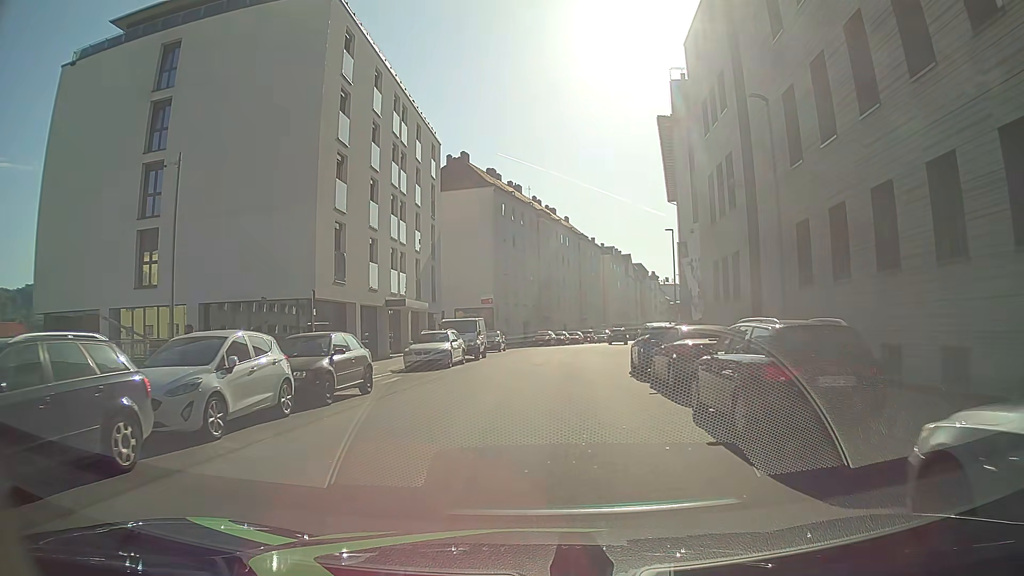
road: tertiary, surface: asphalt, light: Day
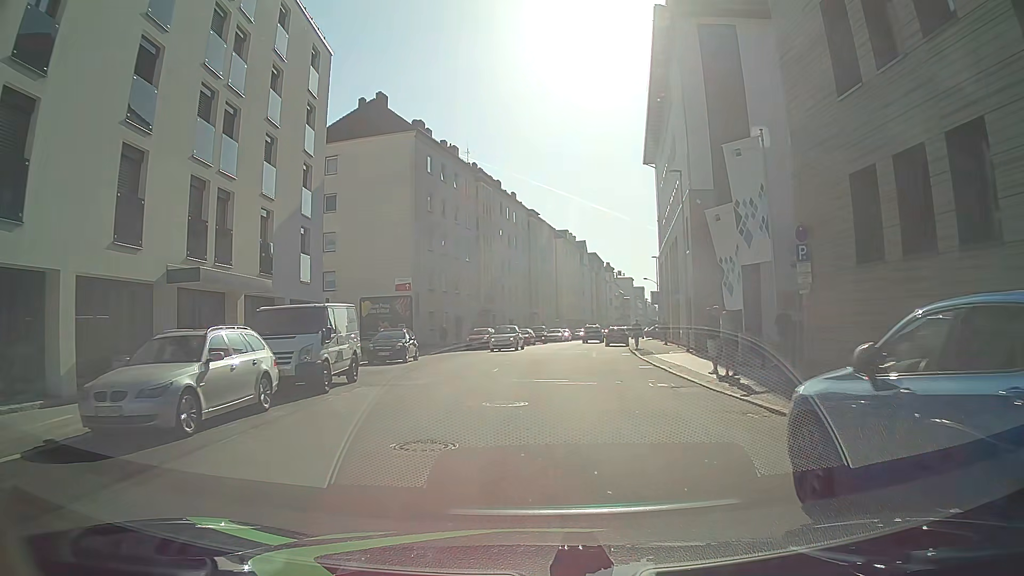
(+0.4, +17.6) m; +4°
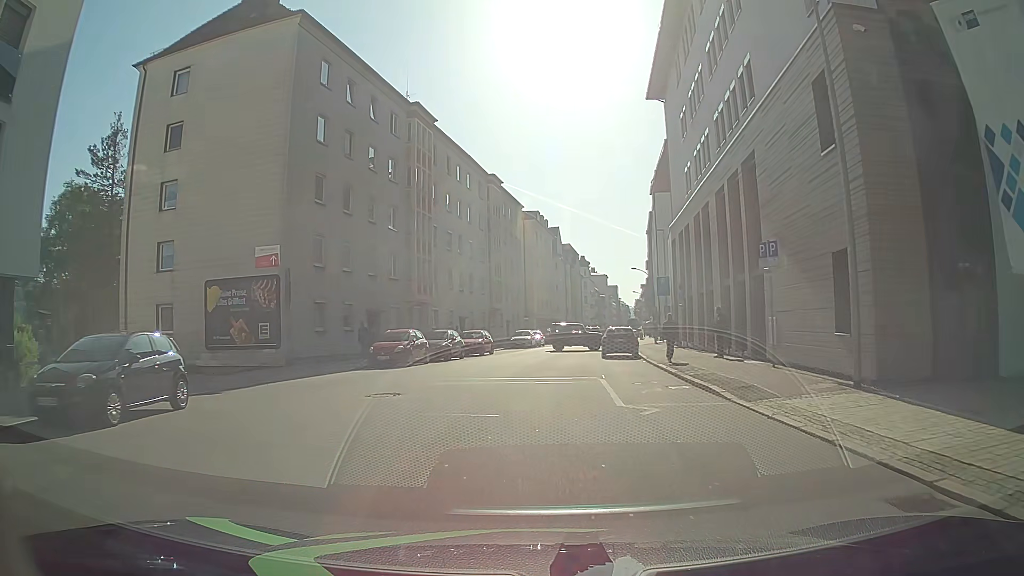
(+0.4, +18.8) m; +3°
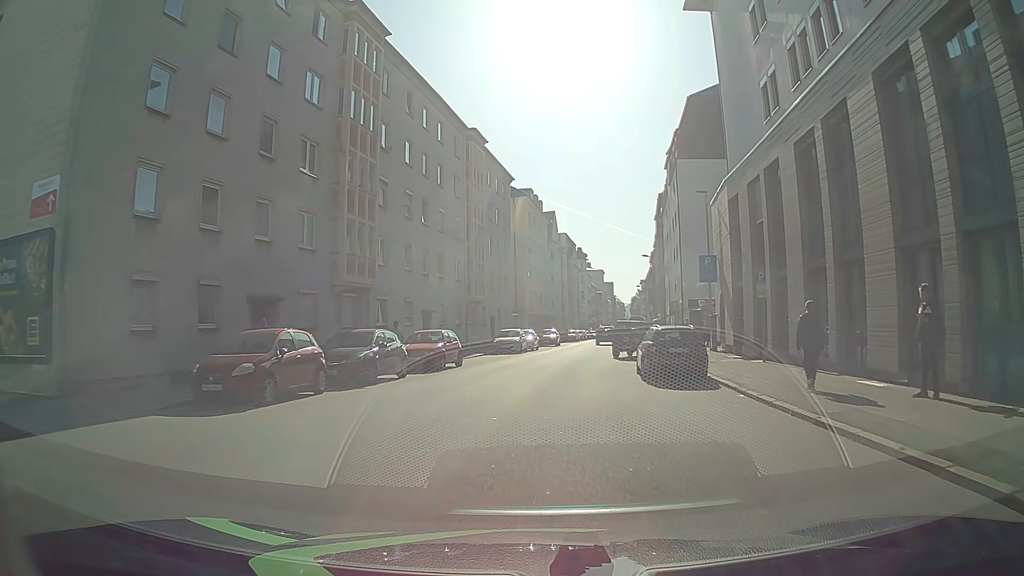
(0.0, +13.7) m; +1°
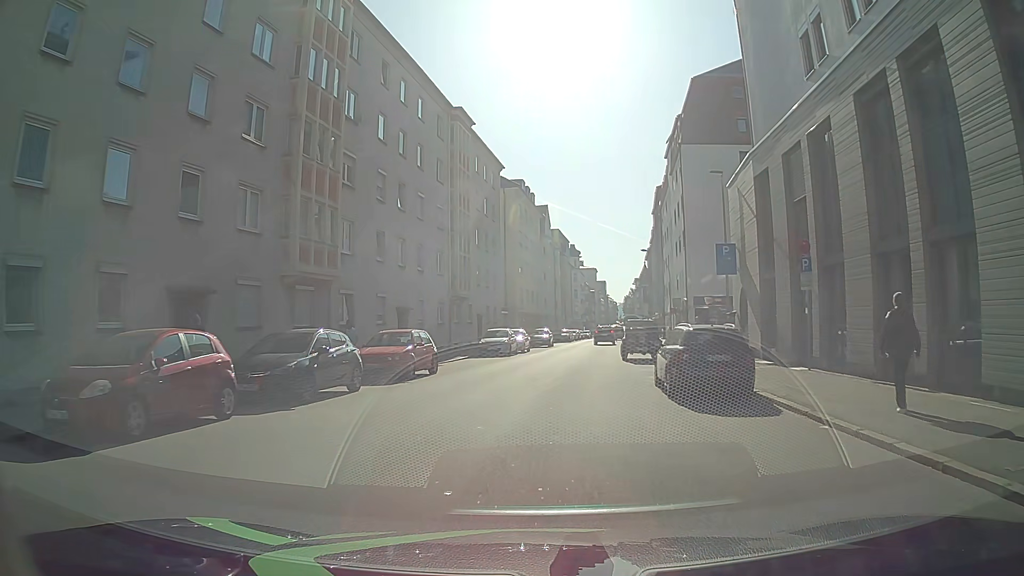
(-0.1, +4.5) m; -1°
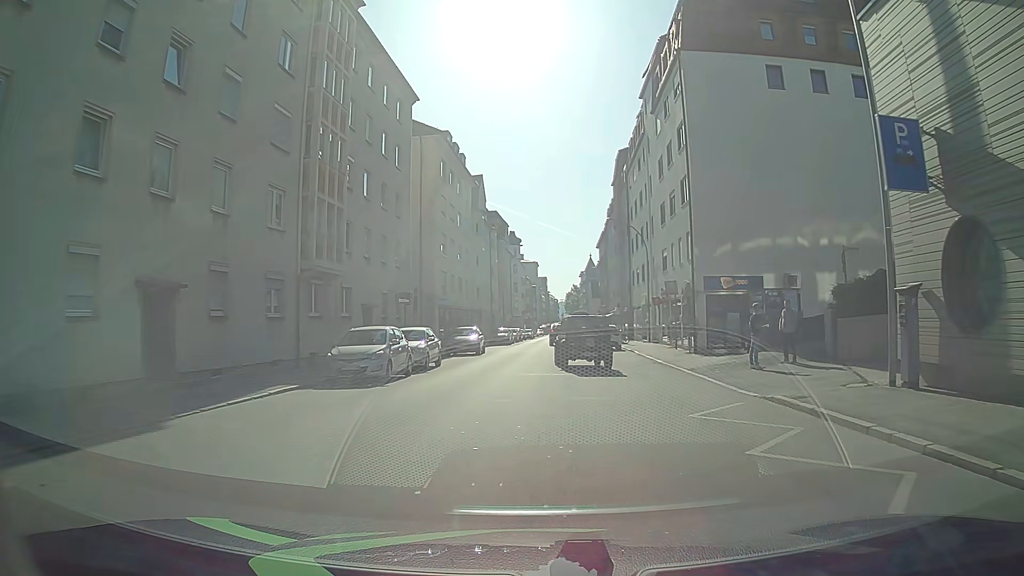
(+1.1, +18.1) m; +7°
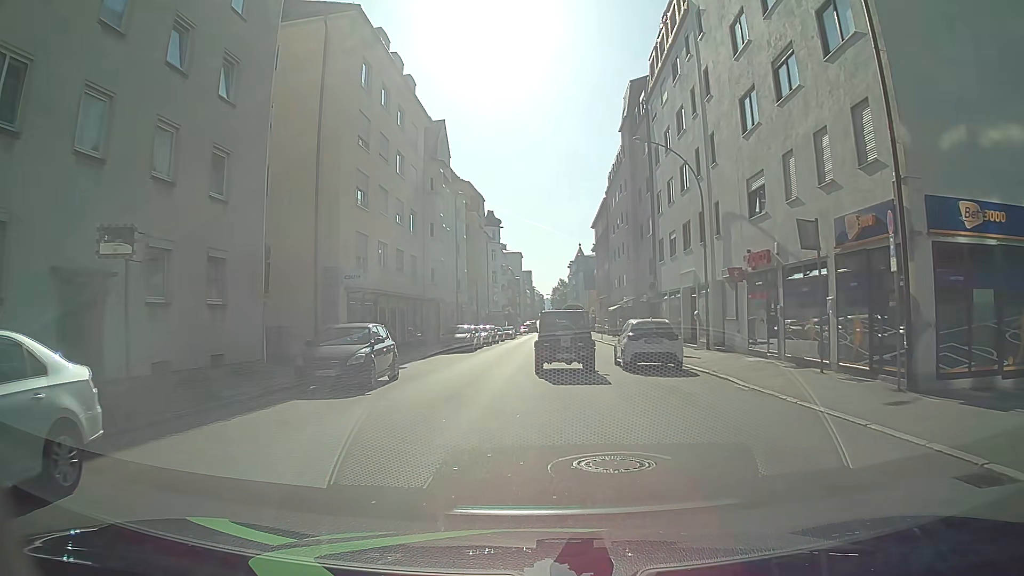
(+0.1, +20.2) m; 0°
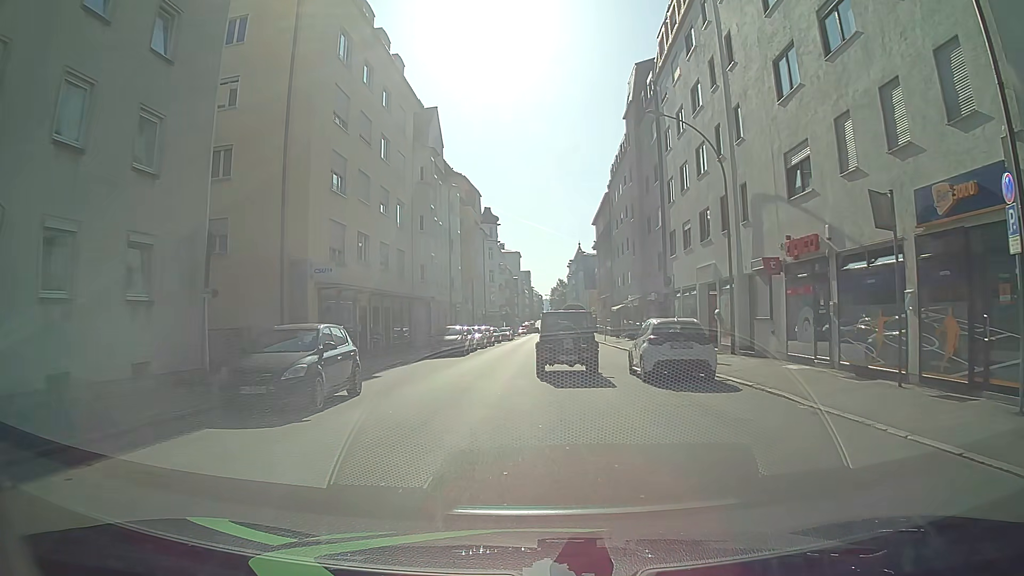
(+0.1, +3.8) m; 0°
